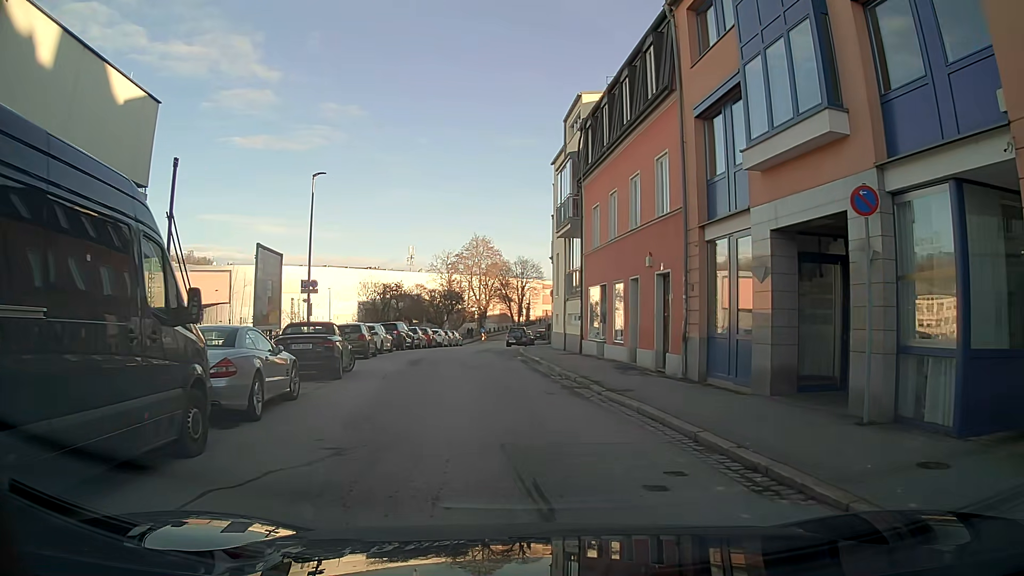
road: residential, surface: asphalt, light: Day
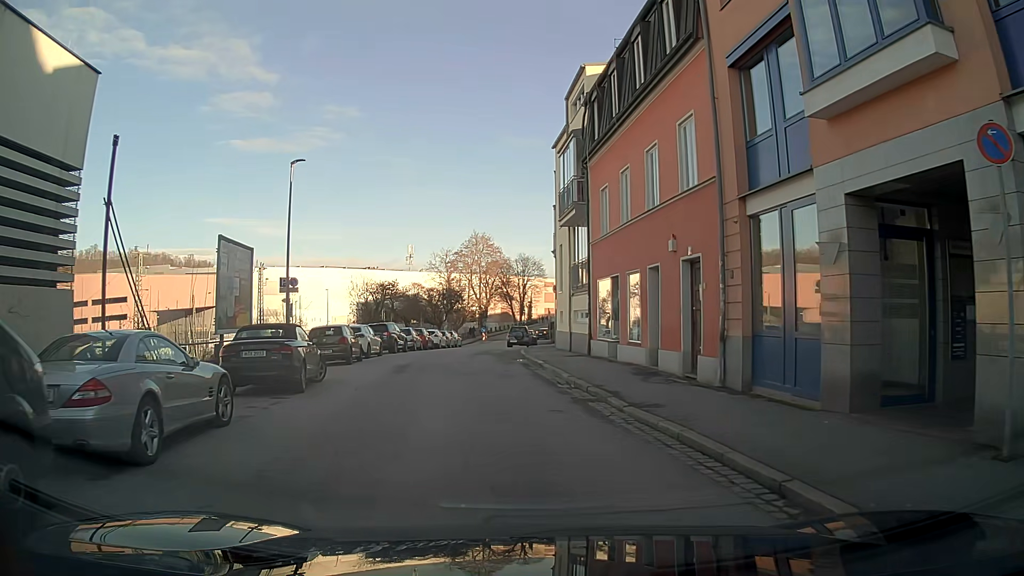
(0.0, +3.0) m; 0°
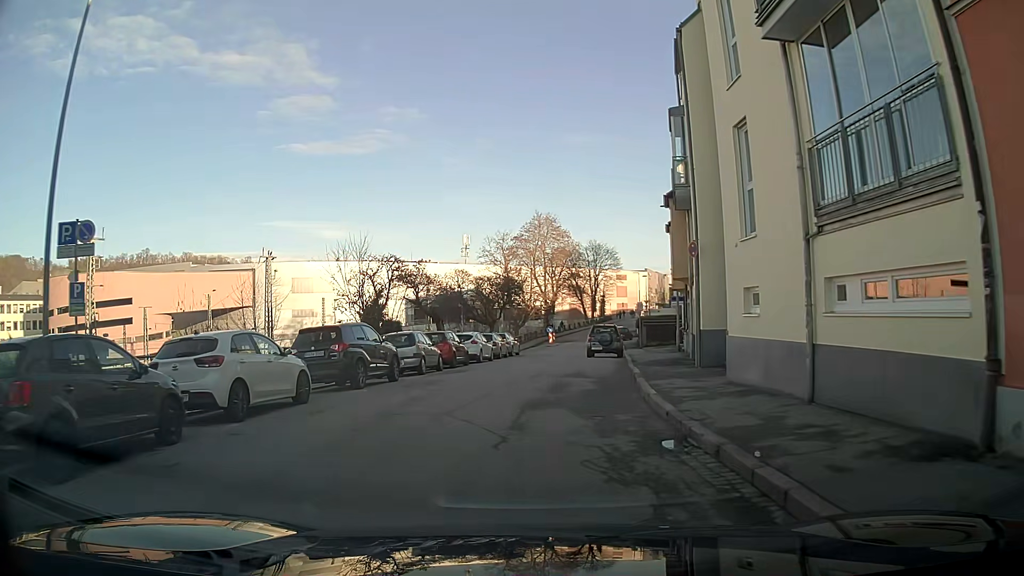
(-1.4, +18.5) m; -6°
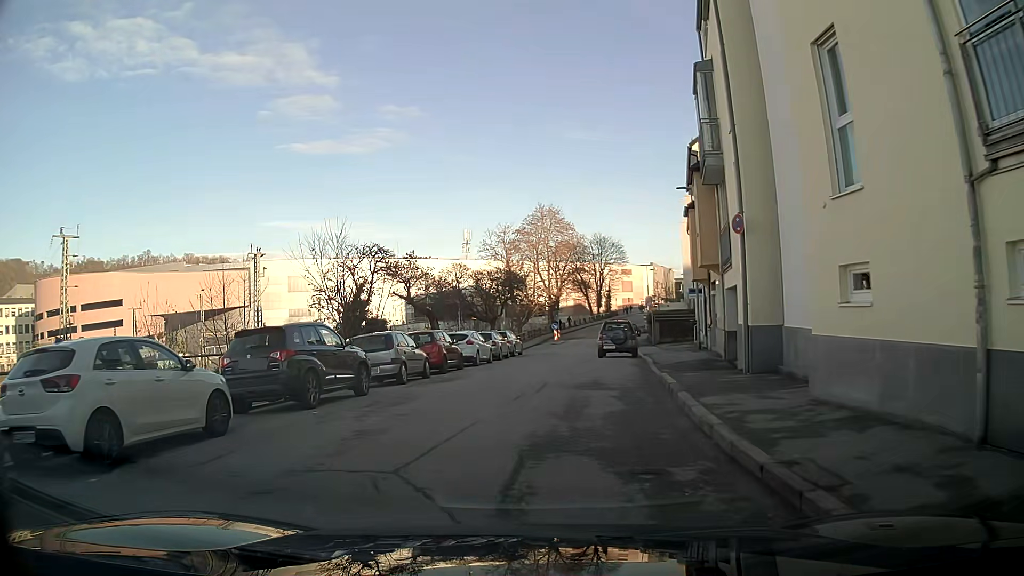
(0.0, +3.9) m; 0°
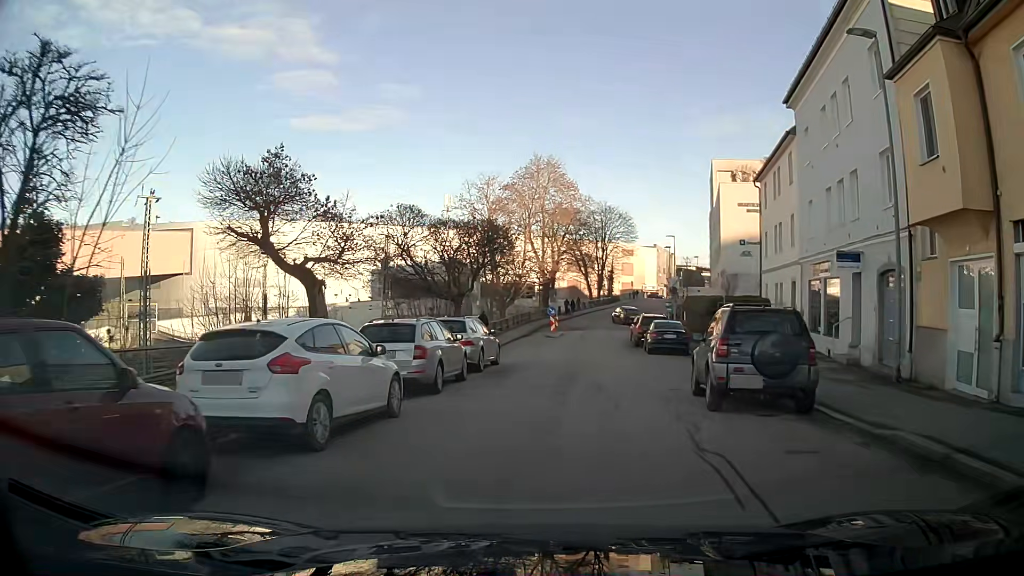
(0.0, +19.9) m; +2°
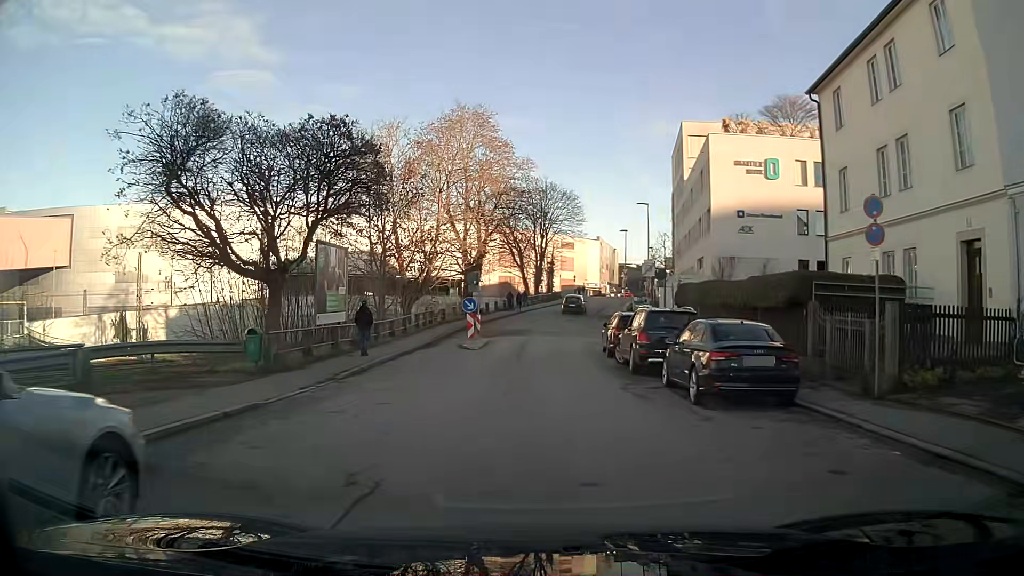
(+0.9, +17.5) m; +5°
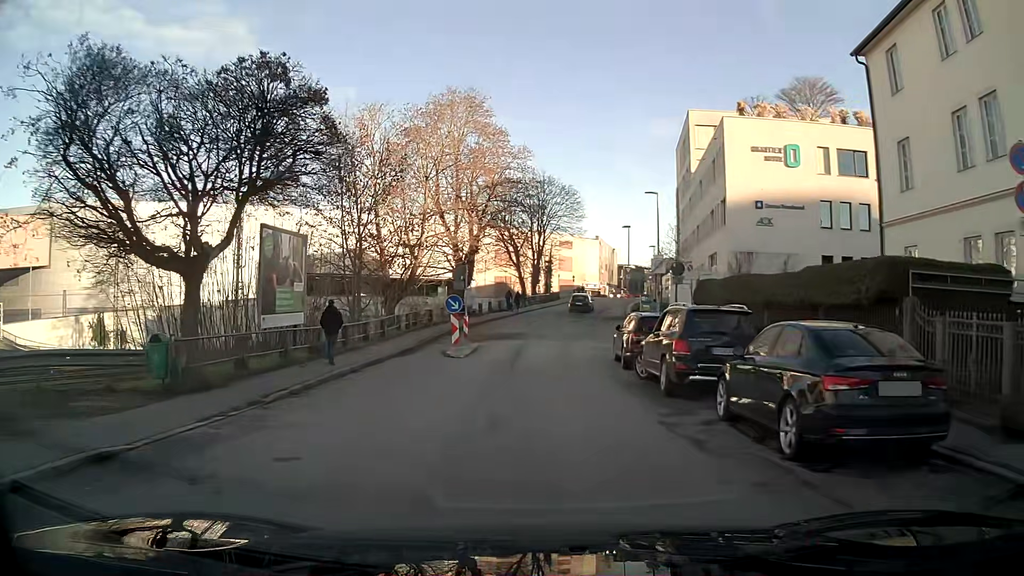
(0.0, +4.4) m; 0°
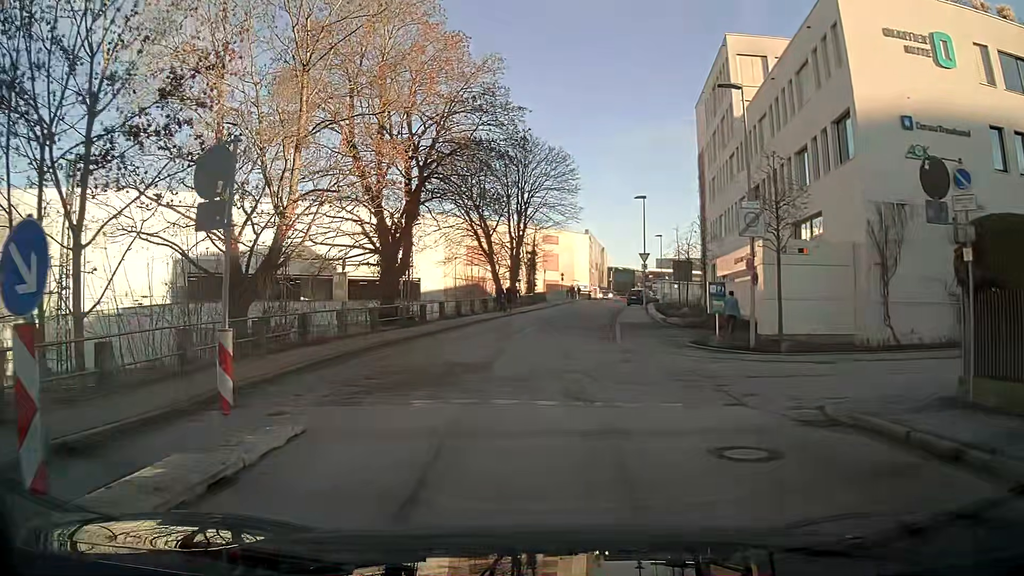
(+0.3, +19.2) m; +2°
(0, +10) (+1, +20) (+2, +30) (+3, +40) (+4, +50) (+7, +59) (+13, +67) (+22, +71) (+29, +78) (+35, +86) m
